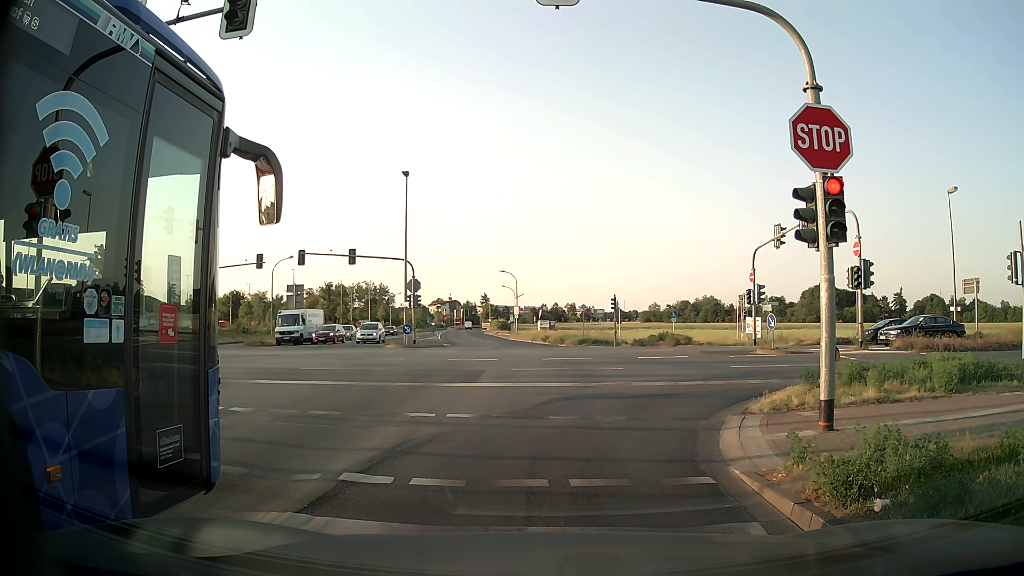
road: tertiary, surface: asphalt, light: Day
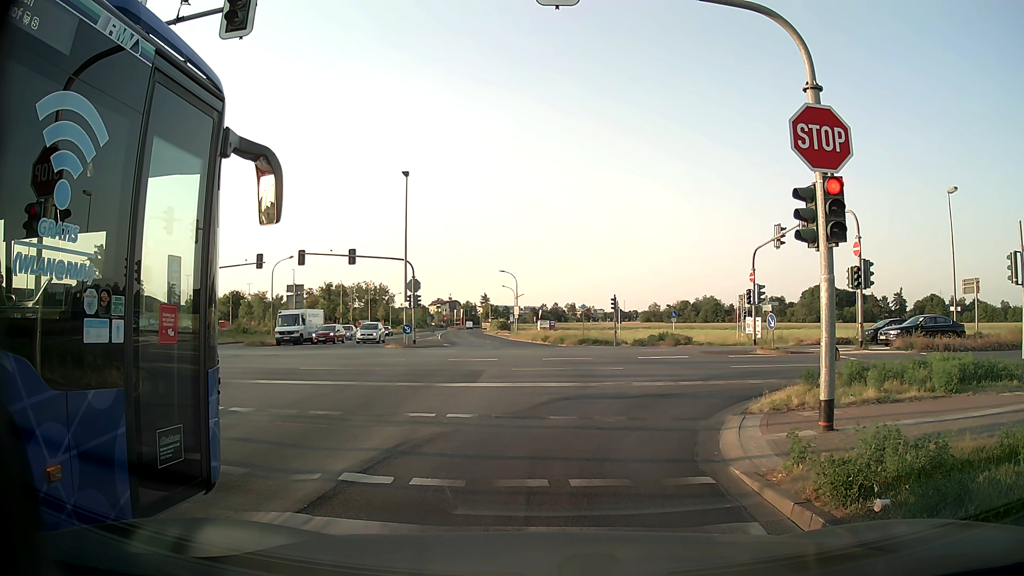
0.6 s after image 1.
(0.0, 0.0) m; 0°
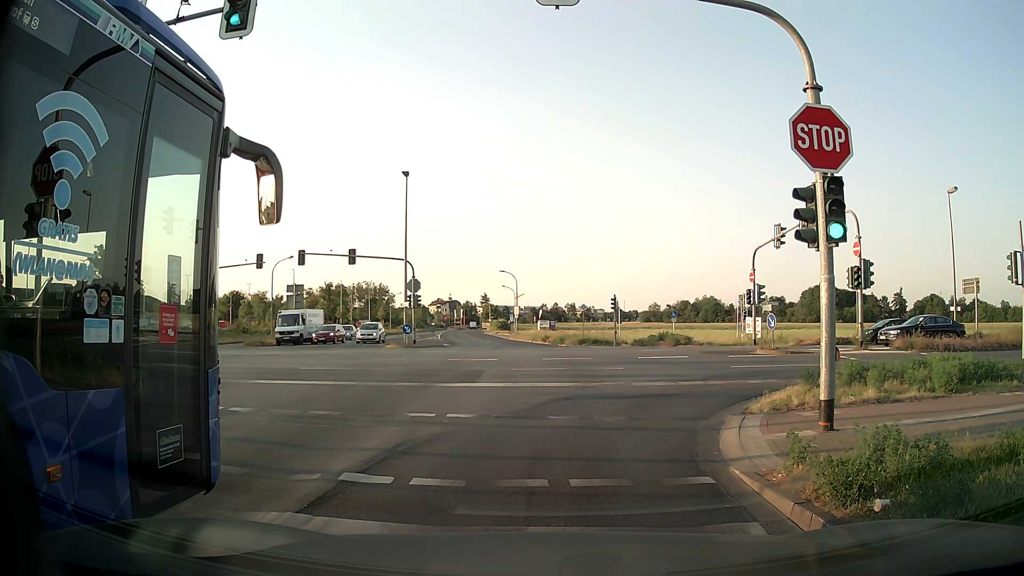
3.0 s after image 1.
(0.0, 0.0) m; 0°
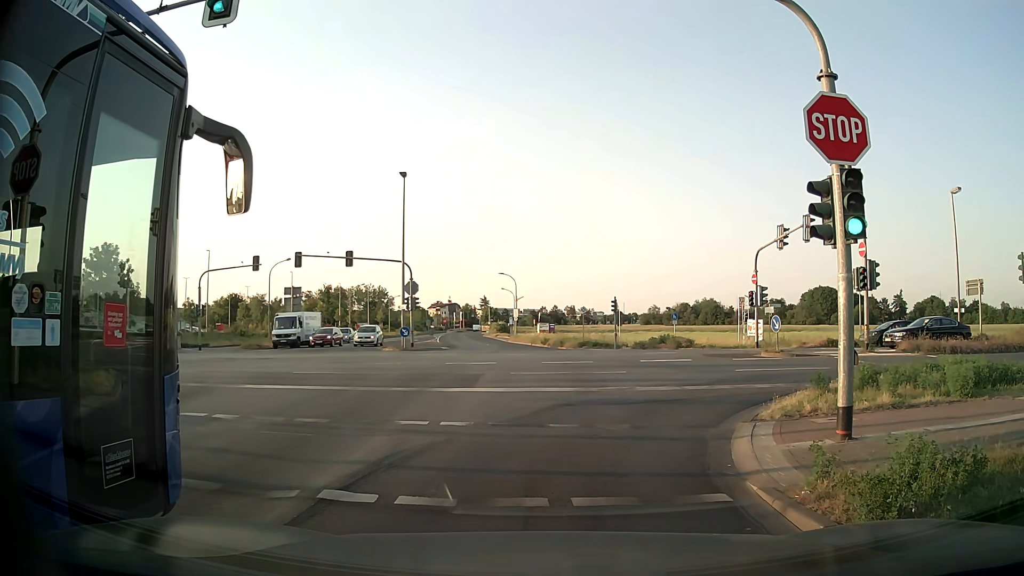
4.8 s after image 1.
(0.0, +0.6) m; 0°
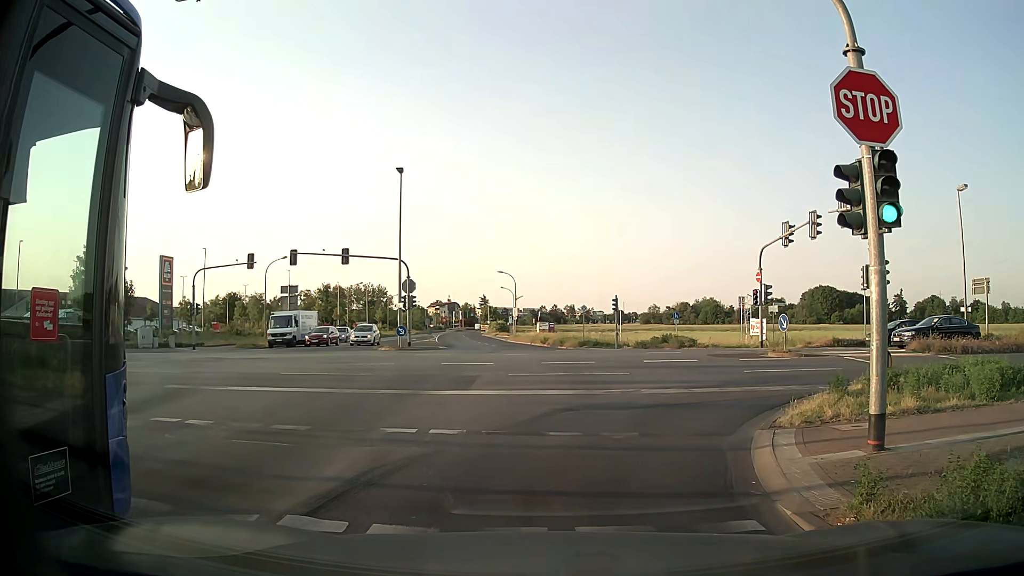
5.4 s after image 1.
(0.0, +0.9) m; 0°
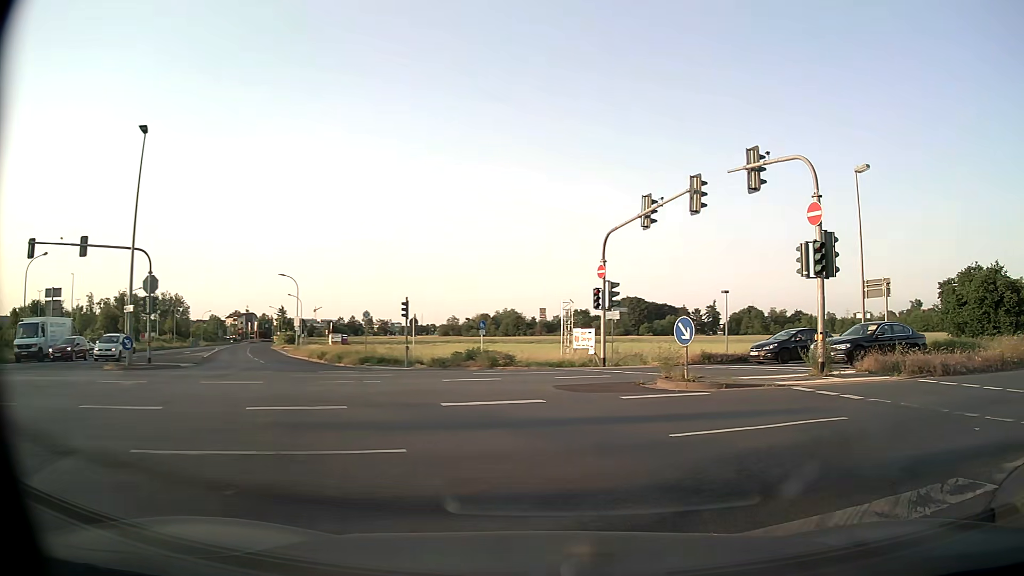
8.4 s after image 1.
(+1.1, +10.4) m; +16°
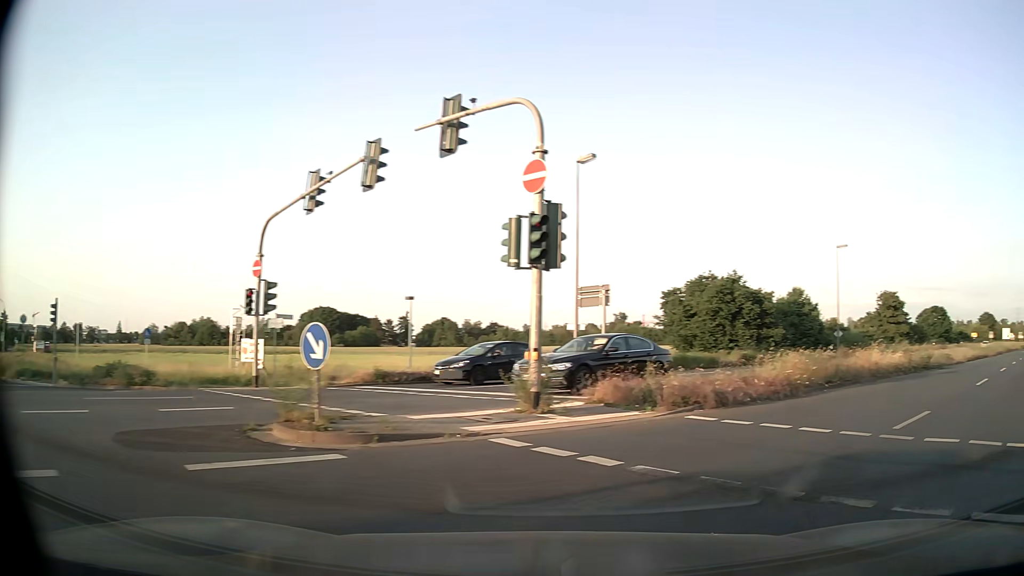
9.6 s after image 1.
(+1.2, +5.4) m; +28°
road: primary
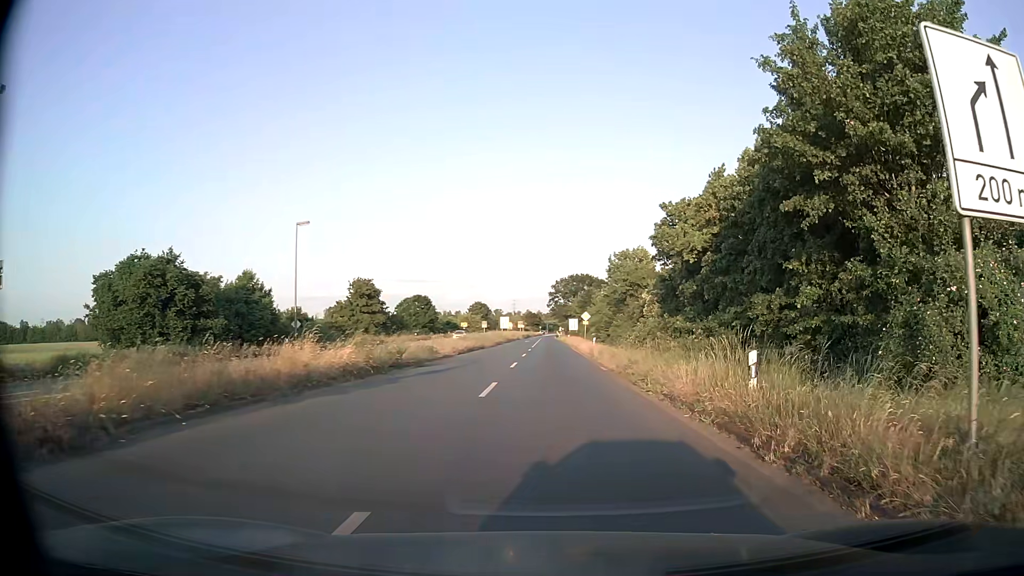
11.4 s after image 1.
(+4.0, +8.0) m; +43°
(0, +10) (+1, +20) (+1, +30) (+1, +40) (+1, +50) (+1, +60) (+1, +70) (+1, +80) (+2, +90) (+2, +100) m
